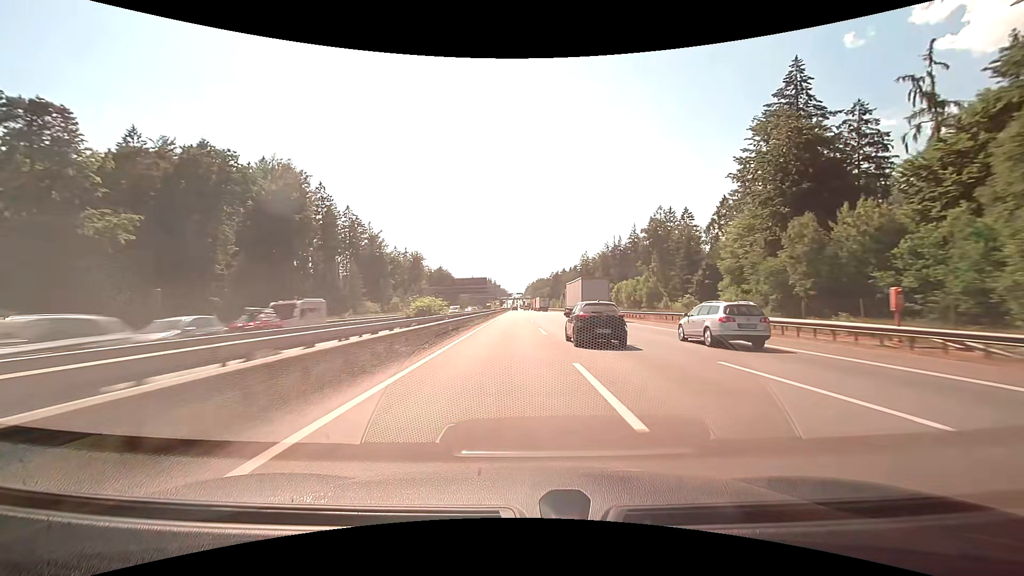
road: motorway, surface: concrete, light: Day
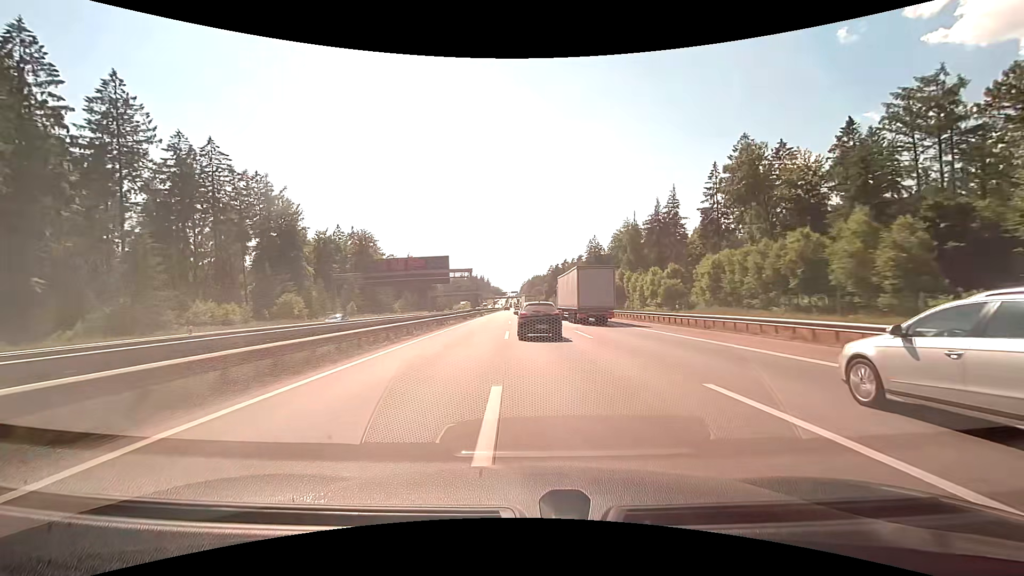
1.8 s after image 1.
(+0.8, +57.7) m; +1°
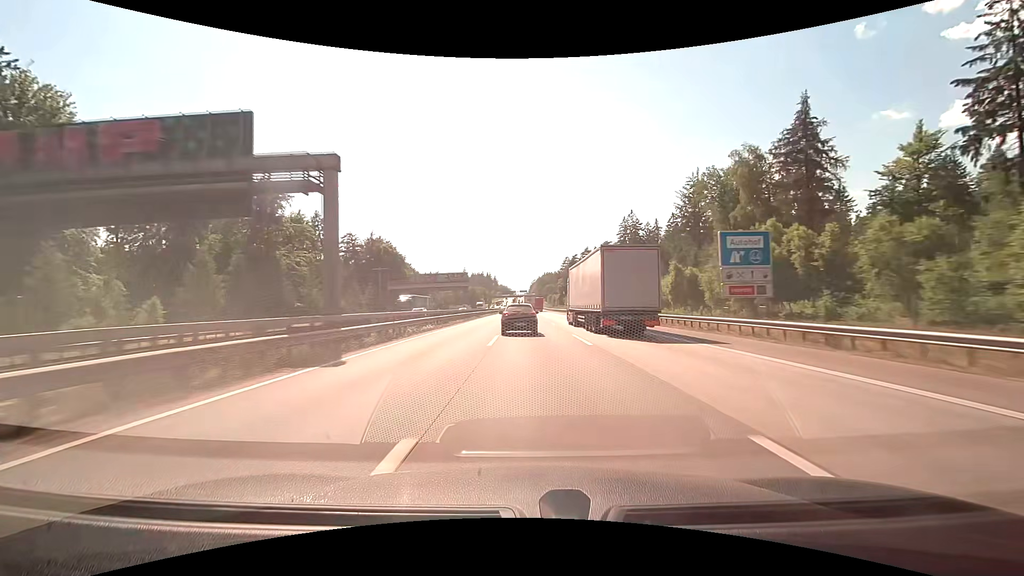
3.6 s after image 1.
(-0.8, +57.8) m; -1°
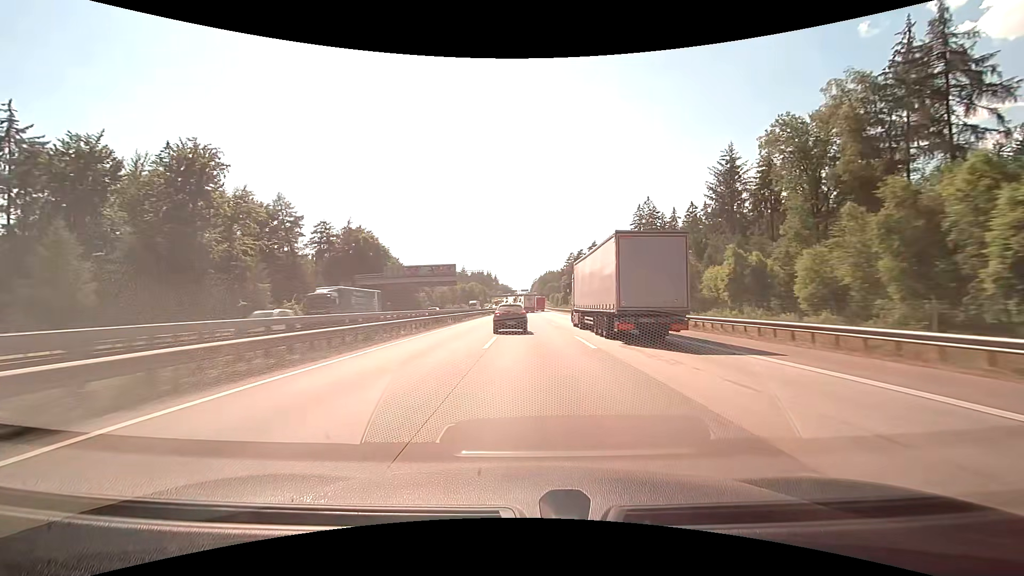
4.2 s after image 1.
(0.0, +19.4) m; 0°
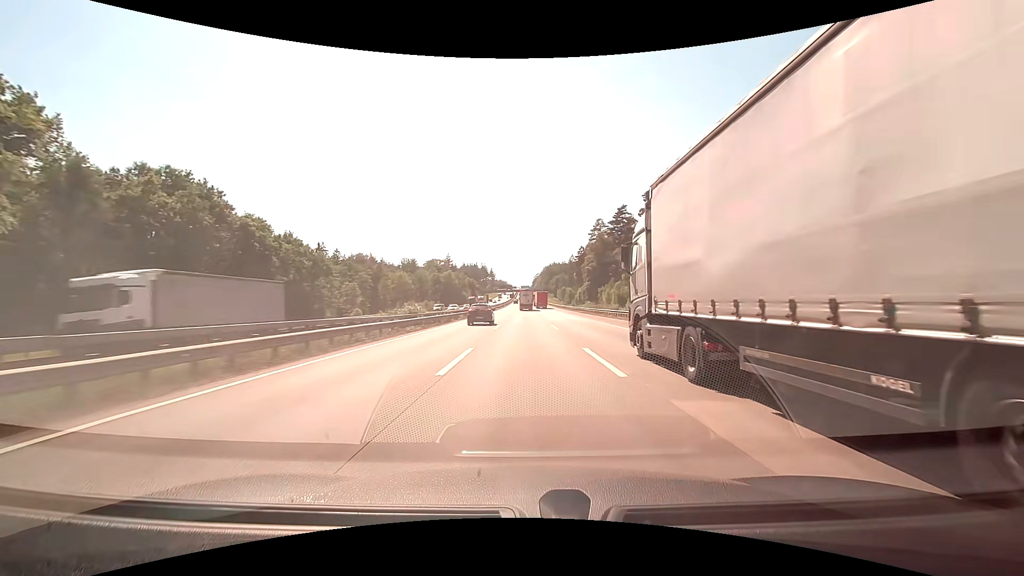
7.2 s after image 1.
(-0.2, +97.1) m; 0°
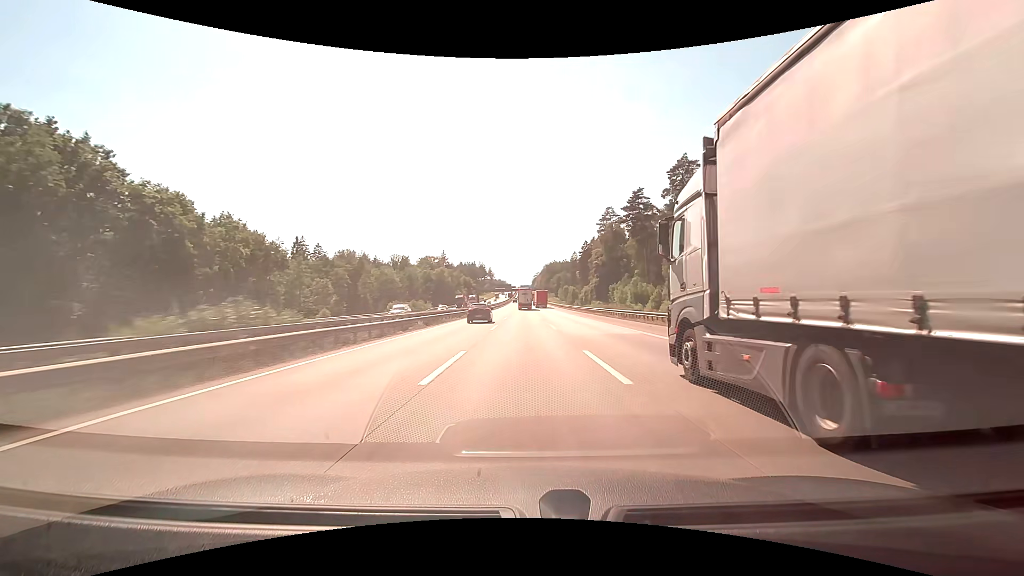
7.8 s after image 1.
(0.0, +19.3) m; 0°
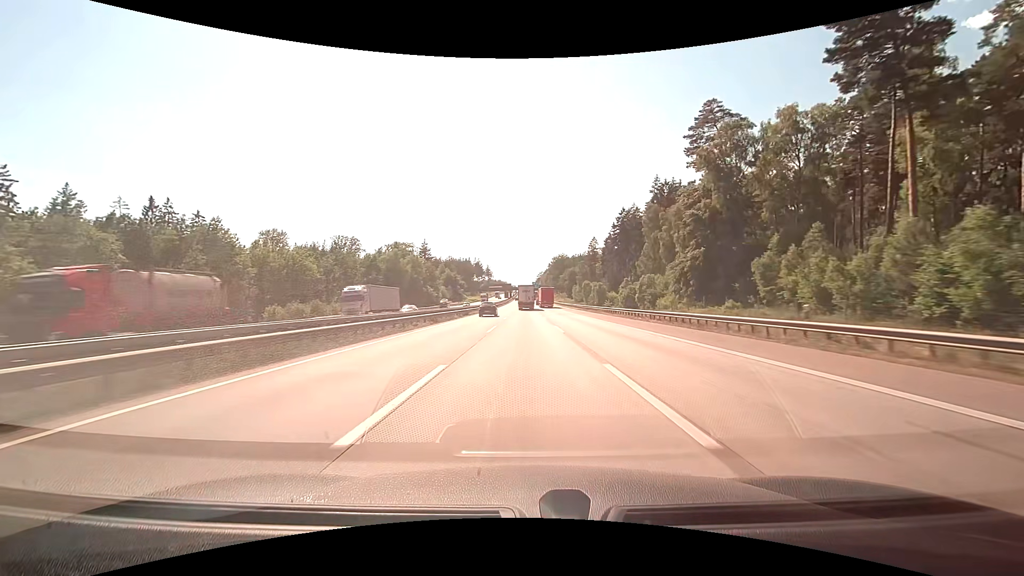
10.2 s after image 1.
(-0.3, +76.0) m; 0°
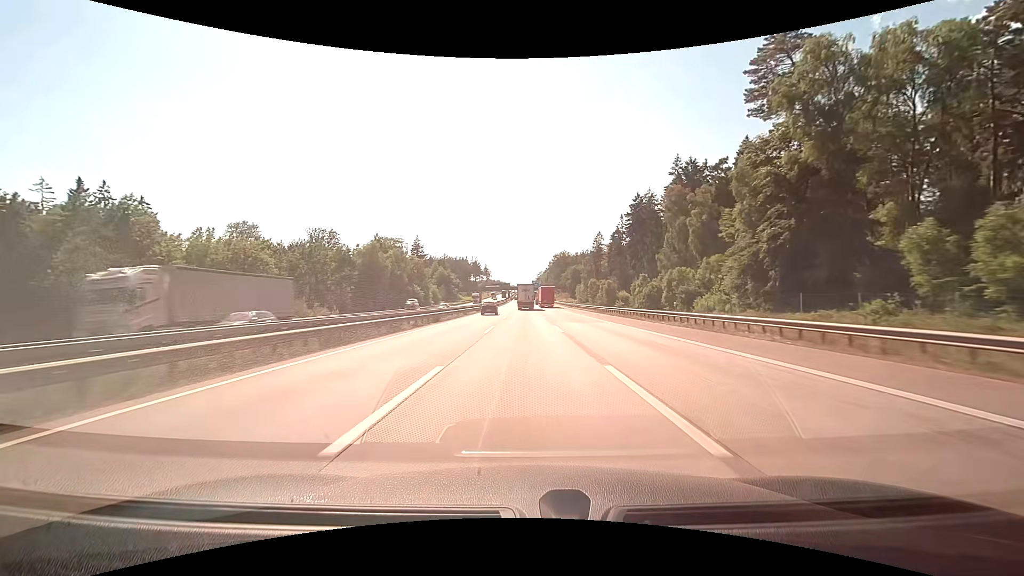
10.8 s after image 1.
(0.0, +18.4) m; 0°
(0, +10) (0, +20) (0, +30) (0, +40) (0, +50) (0, +60) (0, +70) (0, +80) (0, +90) (0, +100) m
